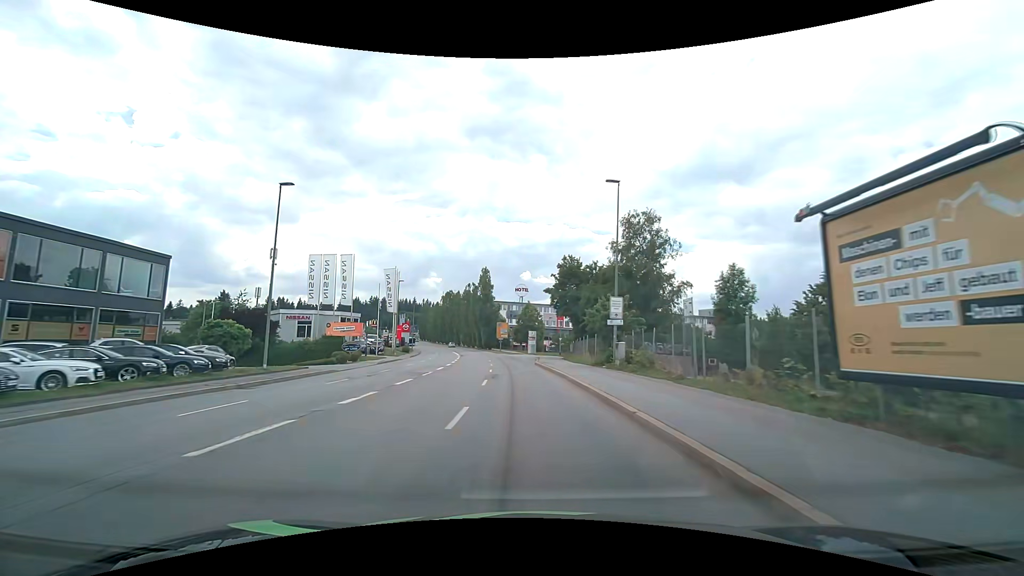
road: tertiary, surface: asphalt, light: Day
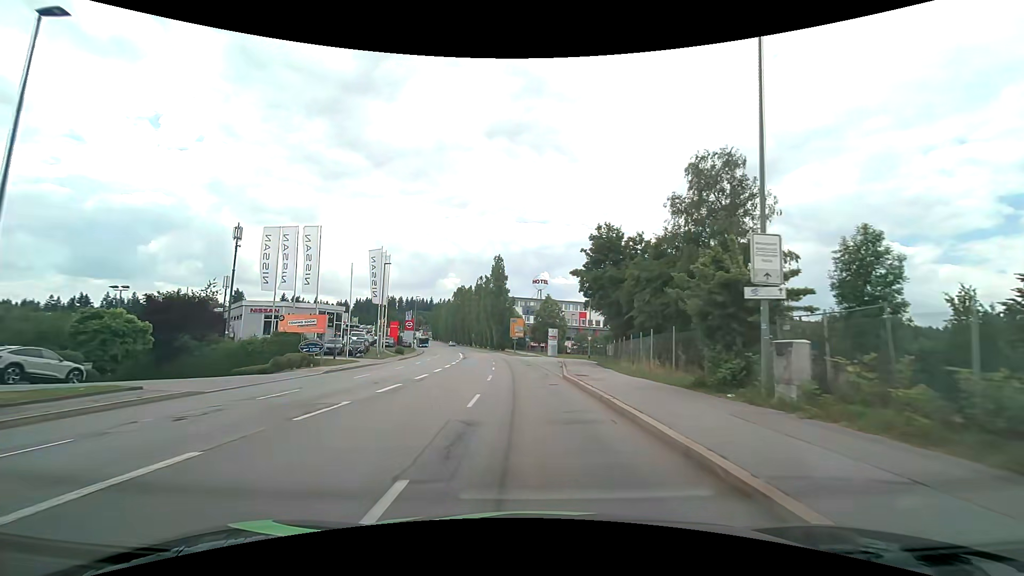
(-0.3, +15.1) m; -2°
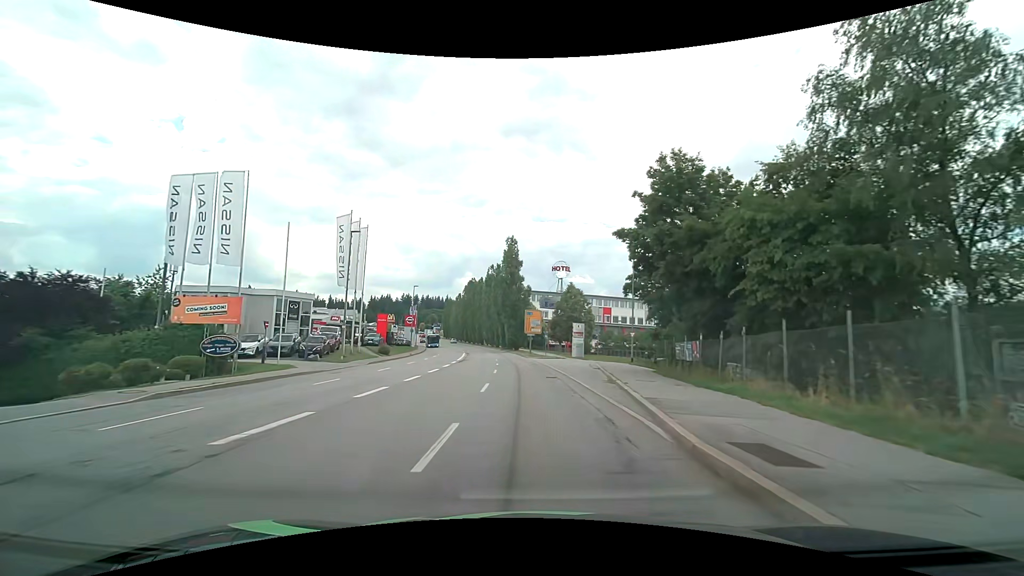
(-0.2, +15.1) m; -2°
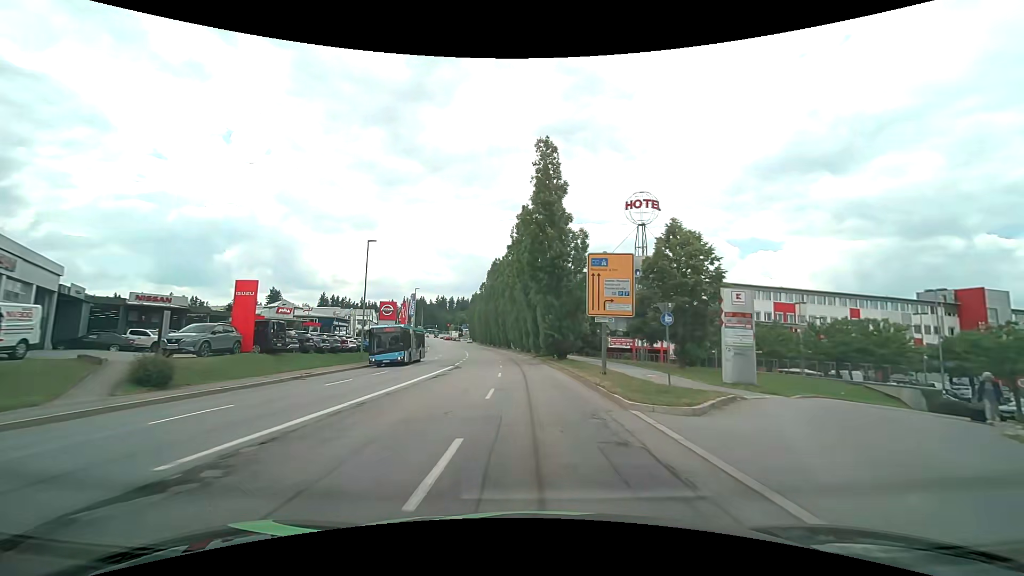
(-1.3, +38.0) m; -5°
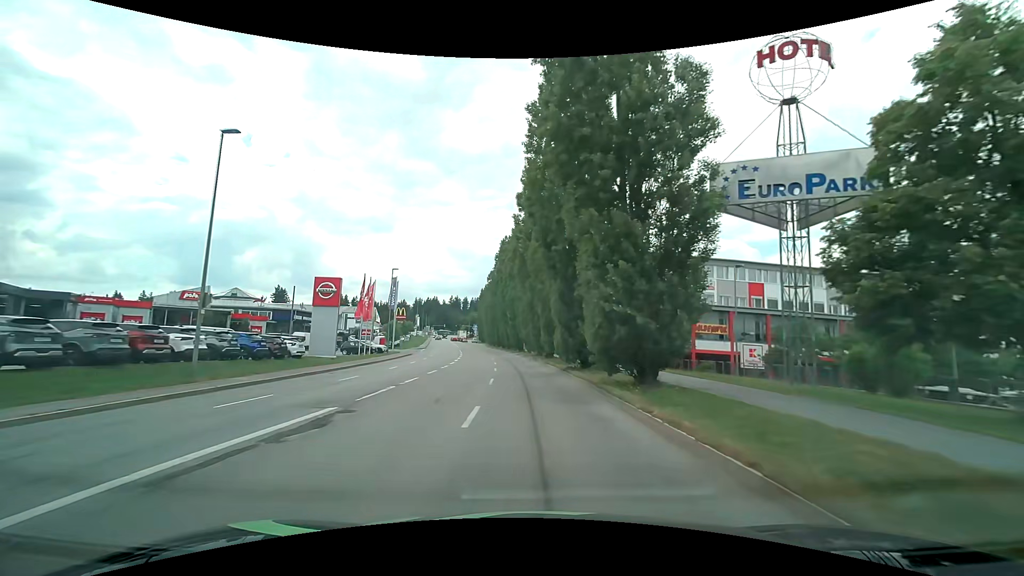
(-0.4, +22.8) m; -2°
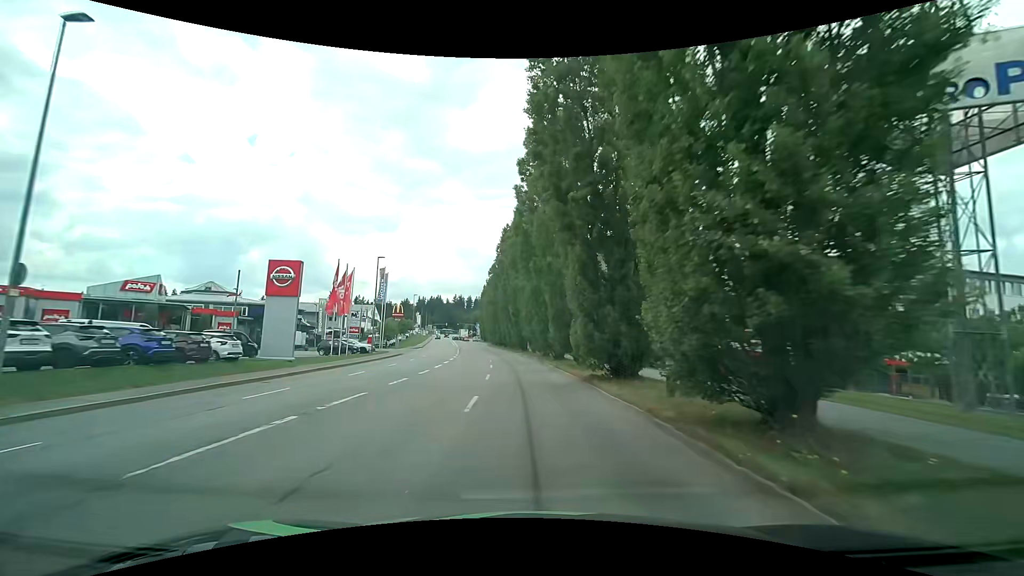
(0.0, +7.6) m; 0°
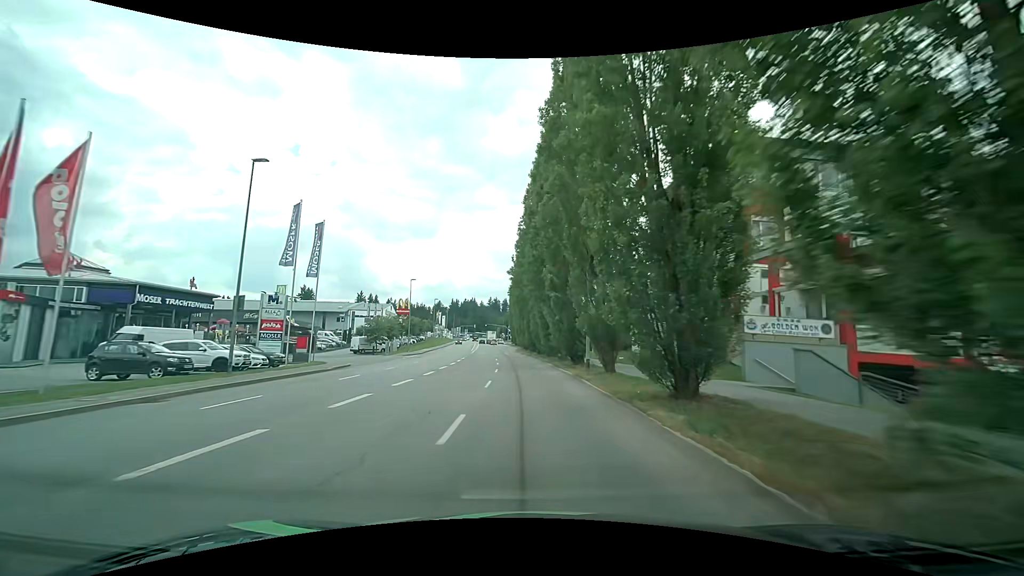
(-1.2, +30.2) m; -4°
